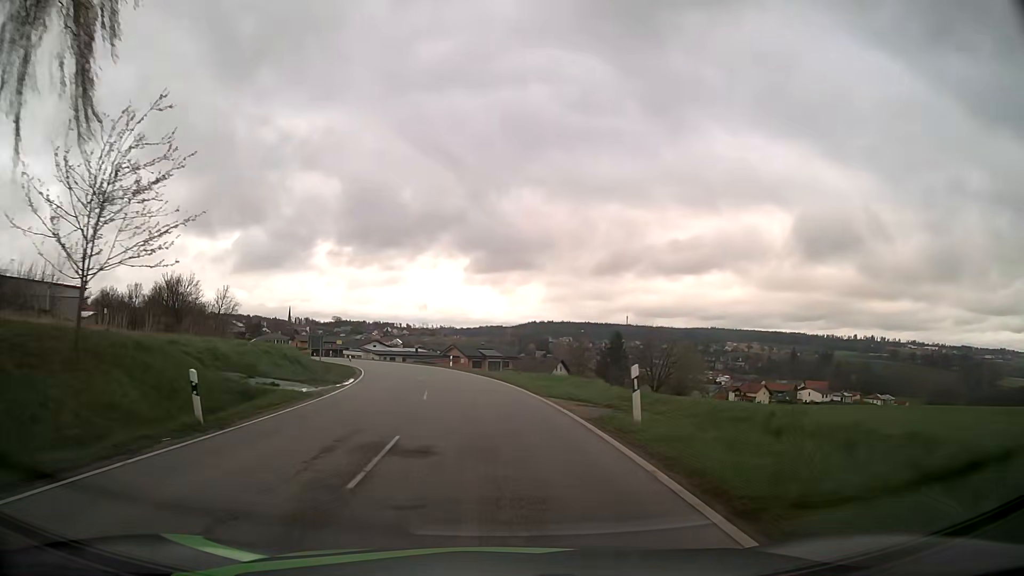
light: Day
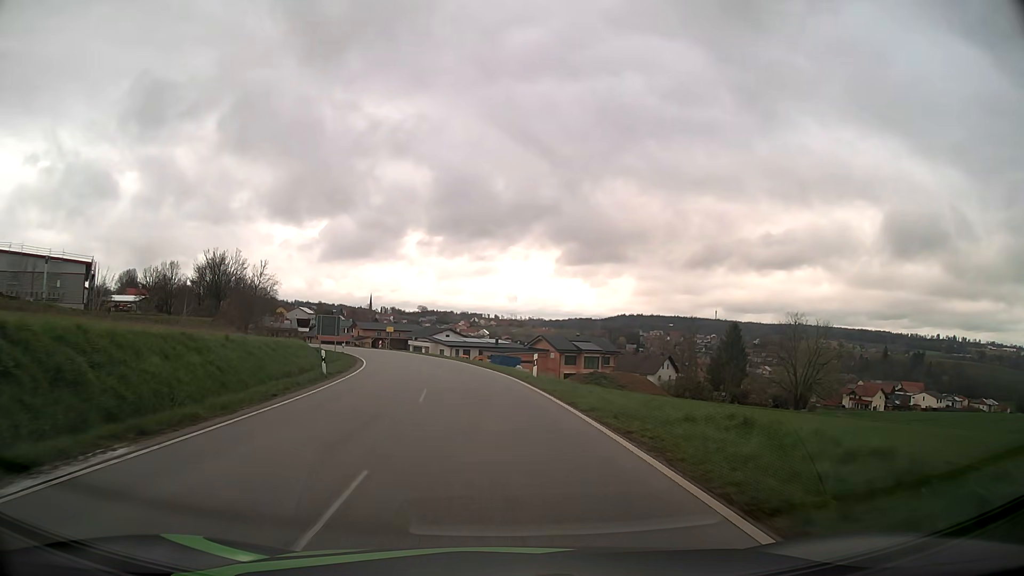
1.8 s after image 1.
(-1.9, +27.2) m; -8°
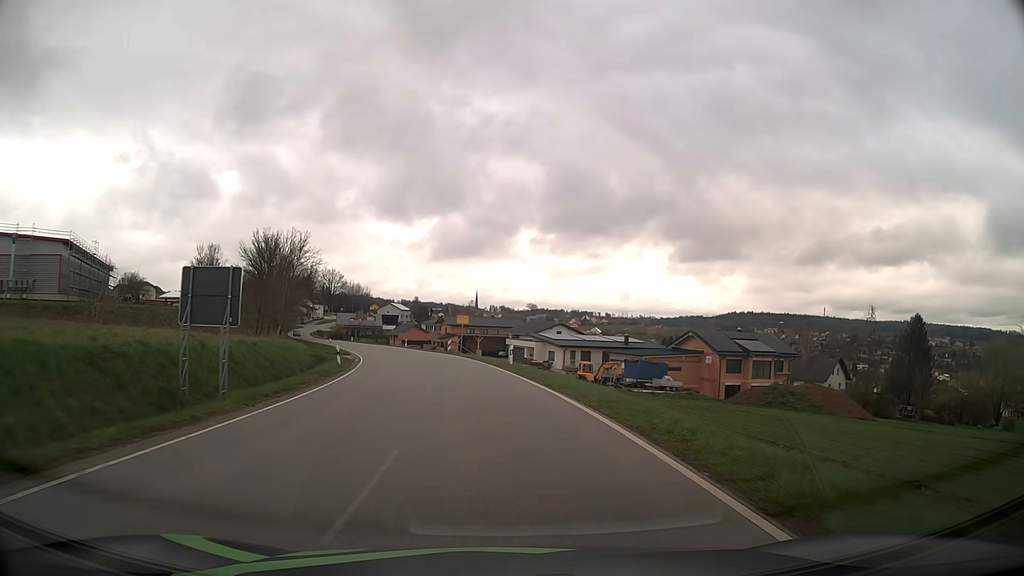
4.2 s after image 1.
(-2.8, +34.3) m; -9°
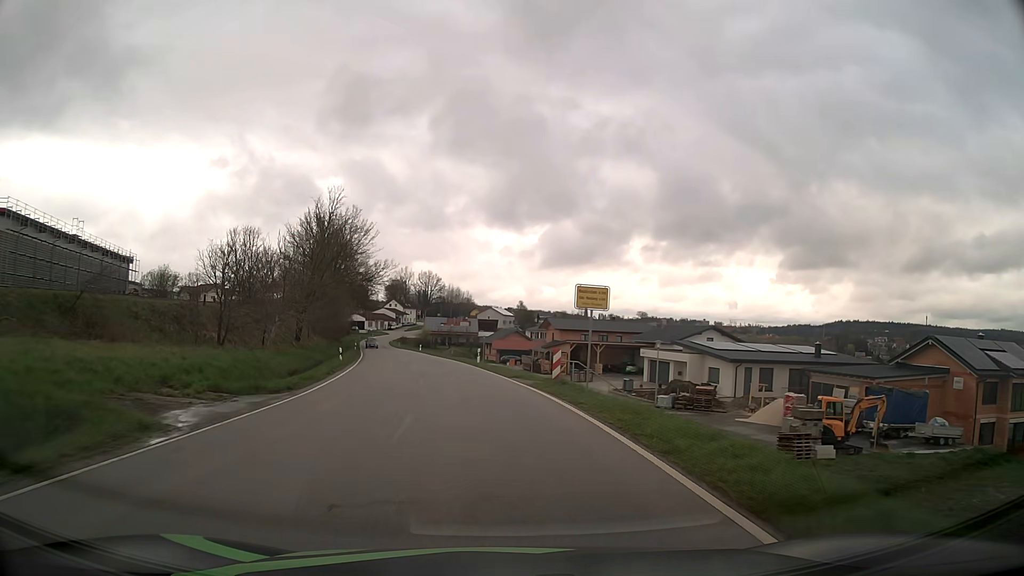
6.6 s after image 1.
(-2.3, +31.6) m; -9°
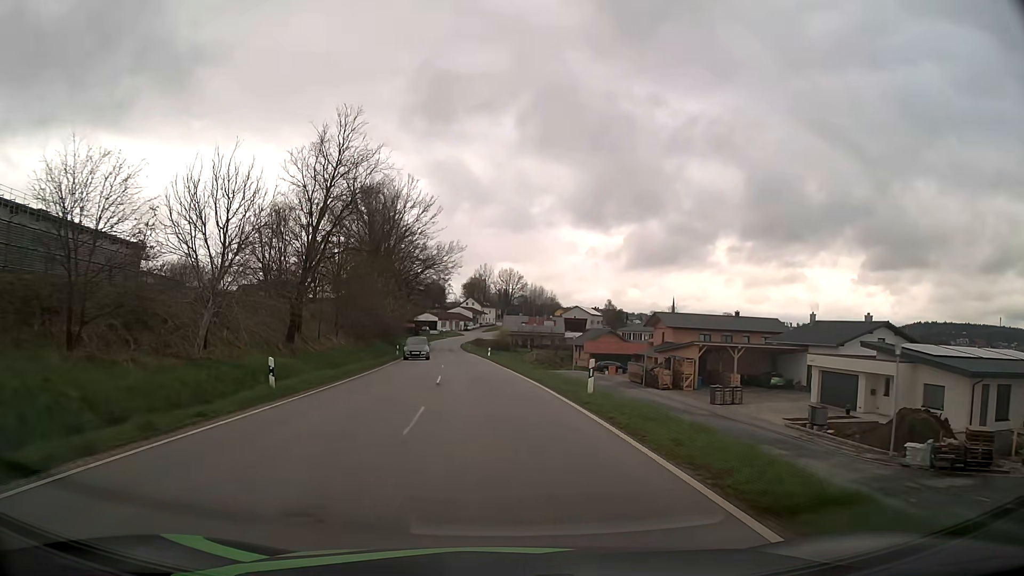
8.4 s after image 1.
(-1.4, +22.6) m; -7°
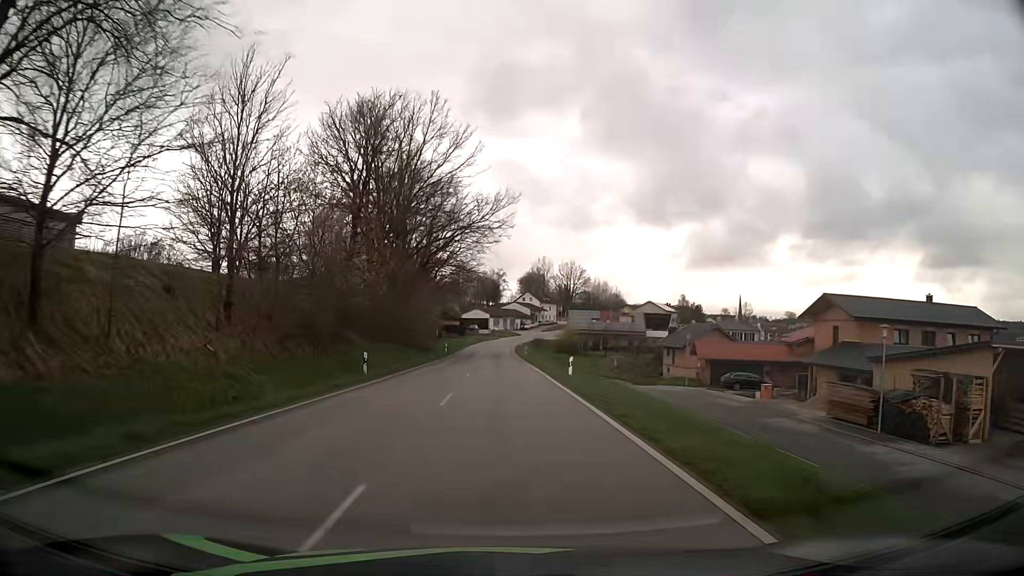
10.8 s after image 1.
(-1.6, +31.4) m; -5°
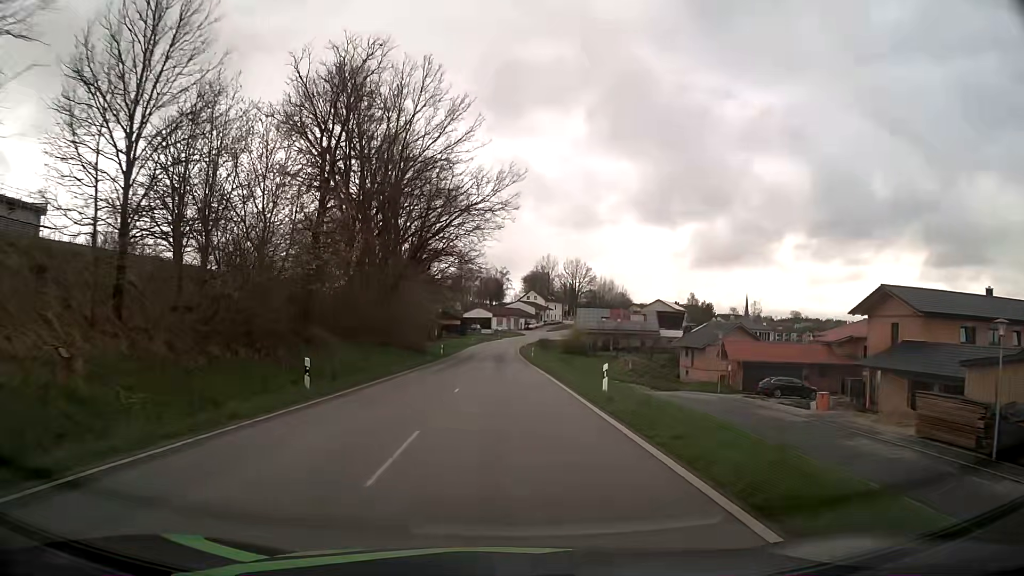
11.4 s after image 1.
(-0.1, +7.9) m; -1°
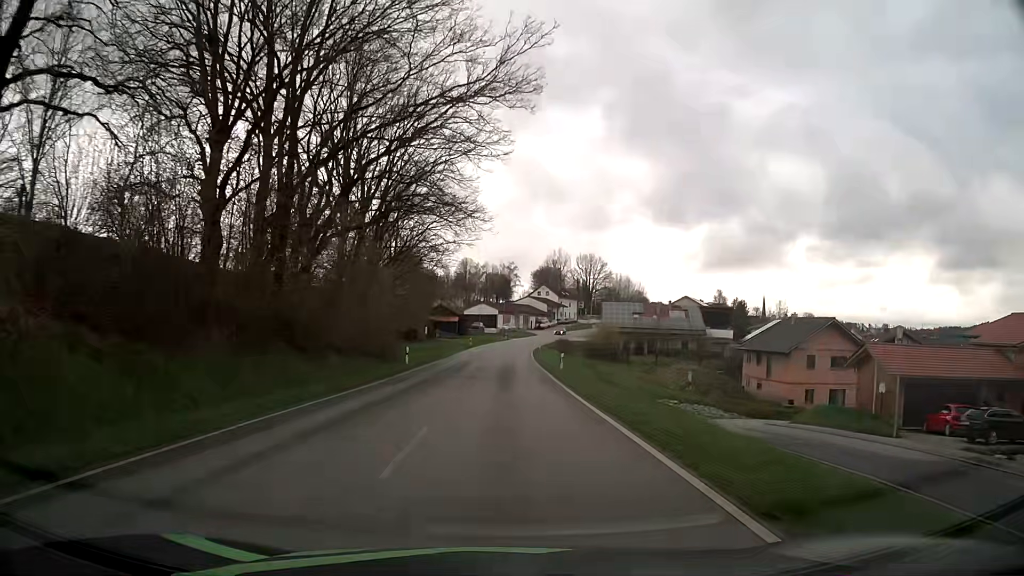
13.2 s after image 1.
(-0.1, +23.5) m; 0°
(0, +10) (0, +20) (0, +30) (0, +40) (0, +50) (0, +60) (+1, +70) (+1, +80) (+2, +90) (+3, +100) m
